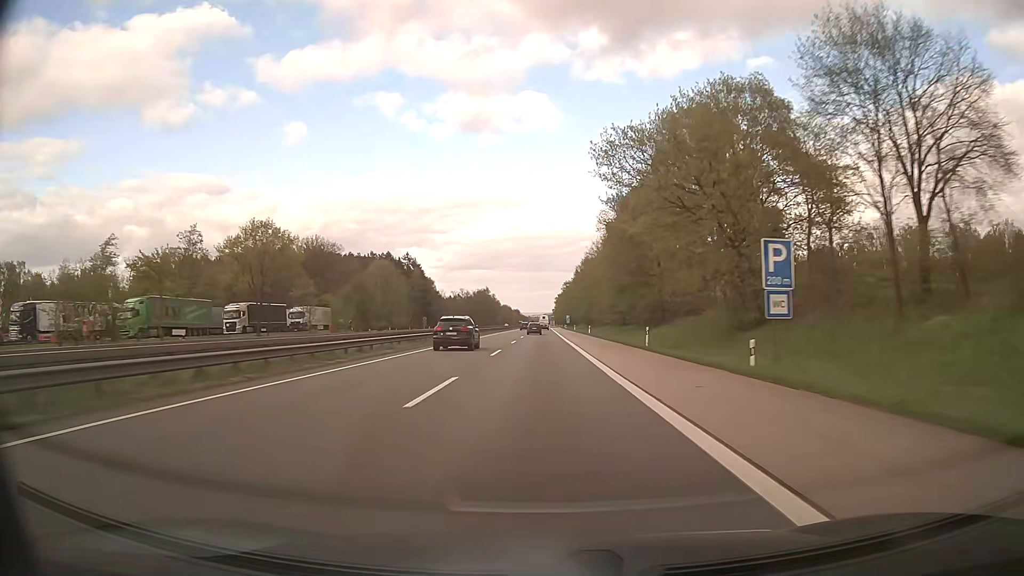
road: motorway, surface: asphalt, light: Day
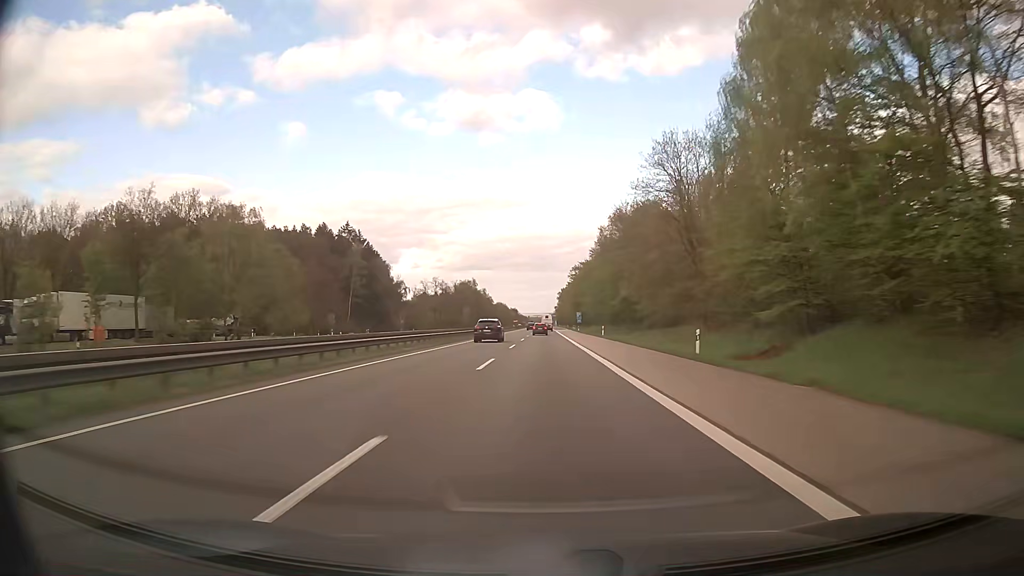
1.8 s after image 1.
(-0.2, +61.9) m; 0°
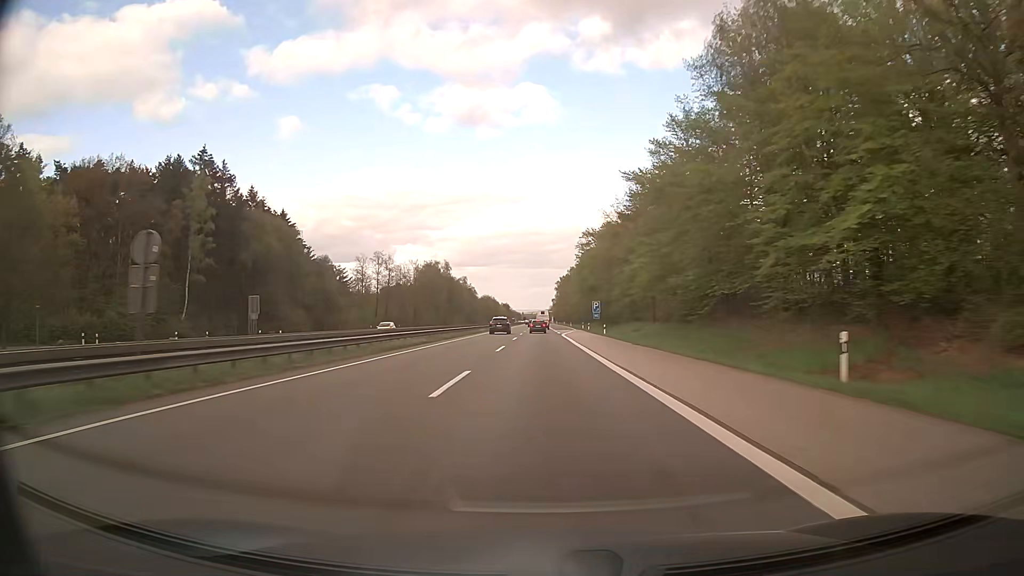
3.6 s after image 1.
(+0.3, +60.2) m; +1°
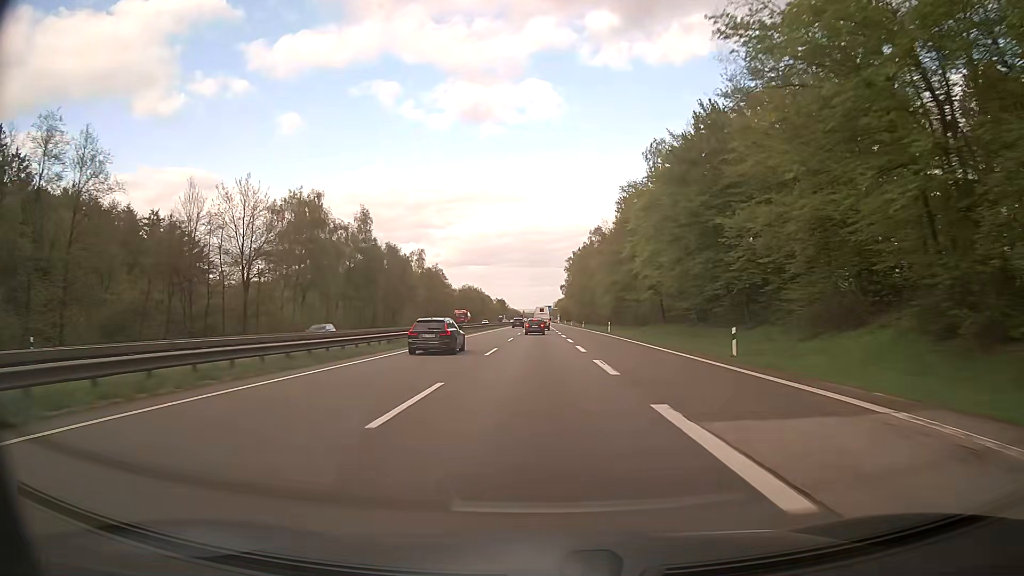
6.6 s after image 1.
(-0.2, +90.8) m; -1°
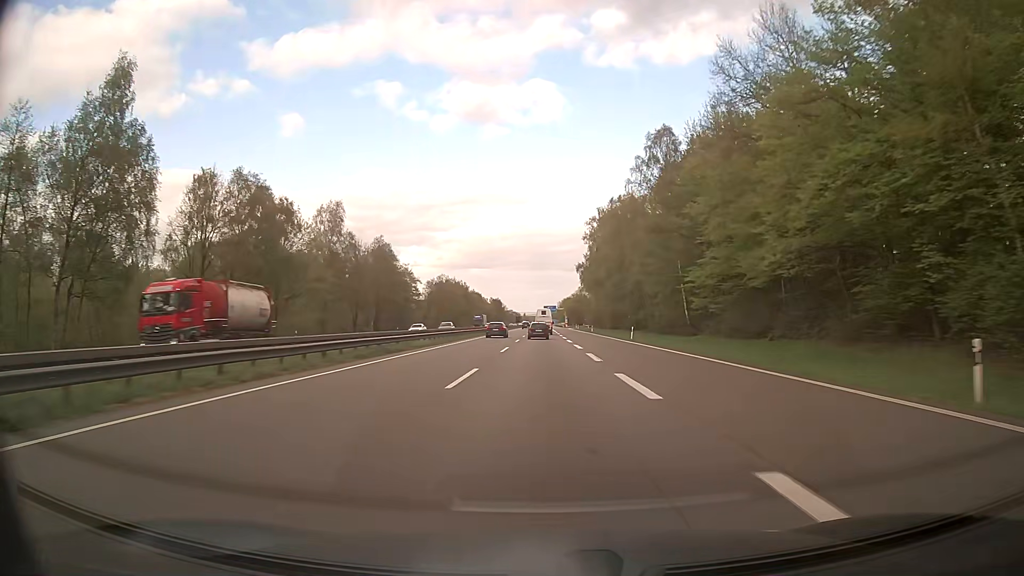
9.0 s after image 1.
(+0.4, +64.9) m; 0°
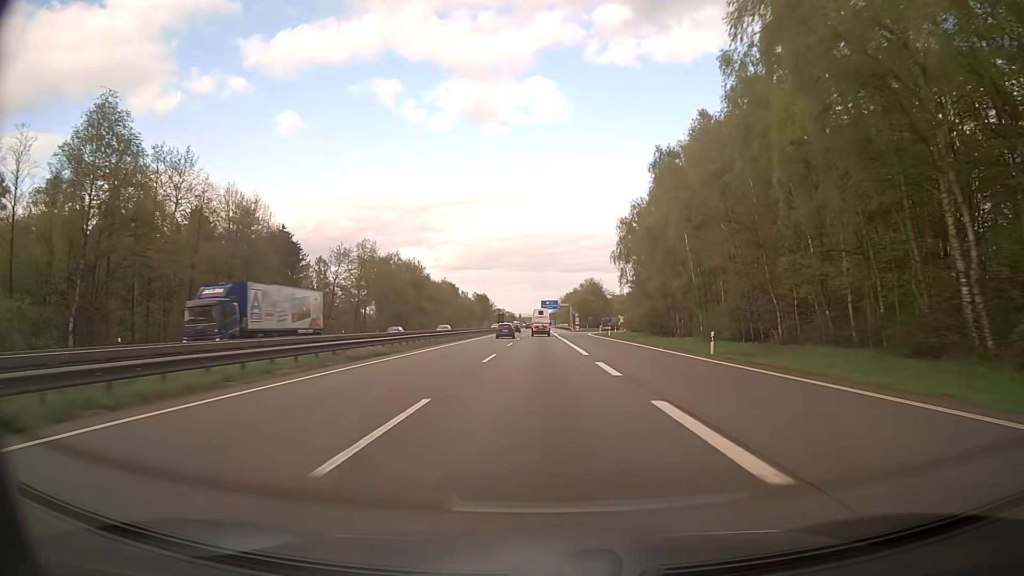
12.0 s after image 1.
(+0.3, +78.8) m; 0°
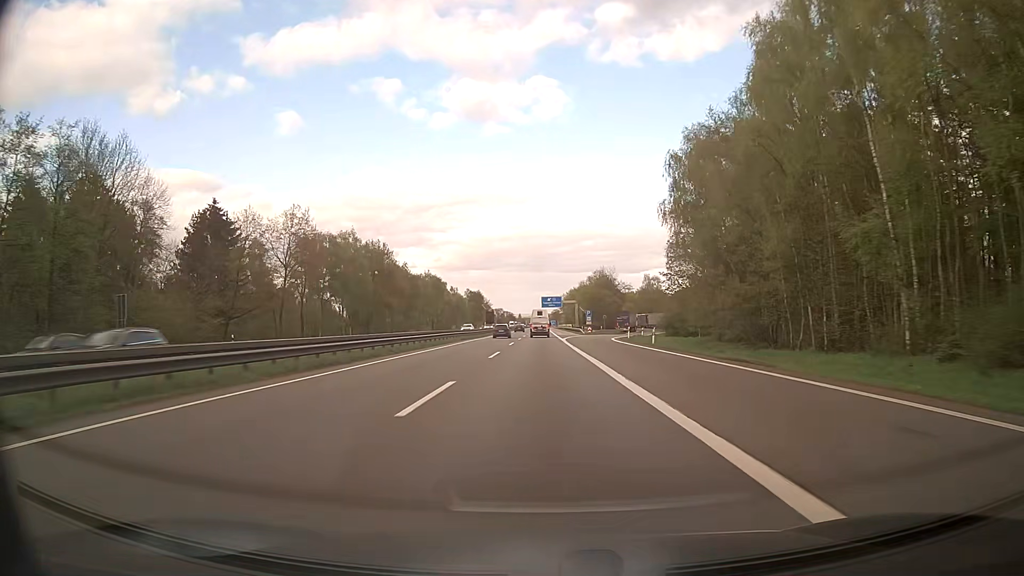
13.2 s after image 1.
(0.0, +31.7) m; 0°
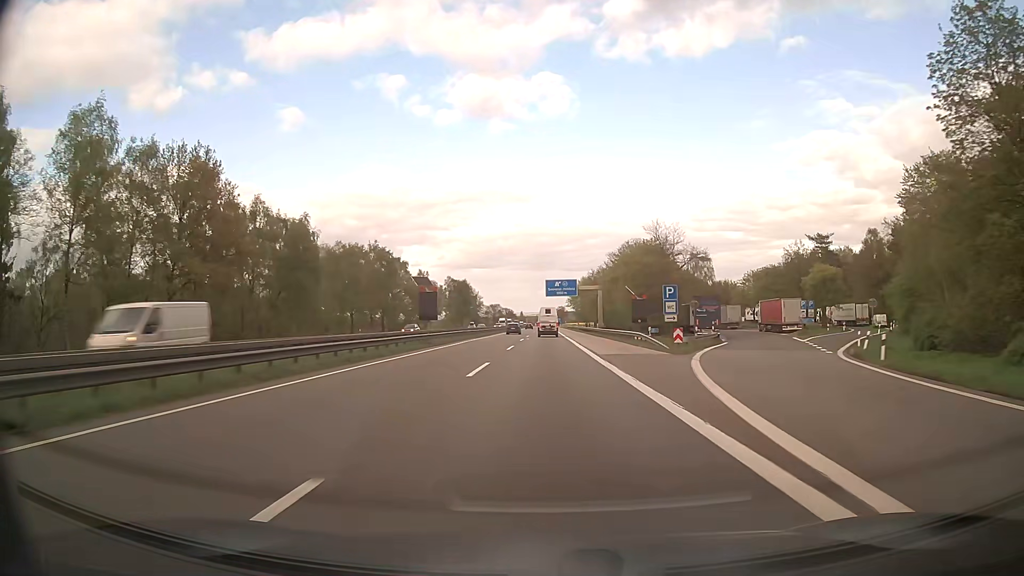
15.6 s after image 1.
(-0.2, +63.1) m; 0°
(0, +10) (0, +20) (0, +30) (0, +40) (0, +50) (0, +60) (0, +70) (0, +80) (0, +90) (+1, +100) m
